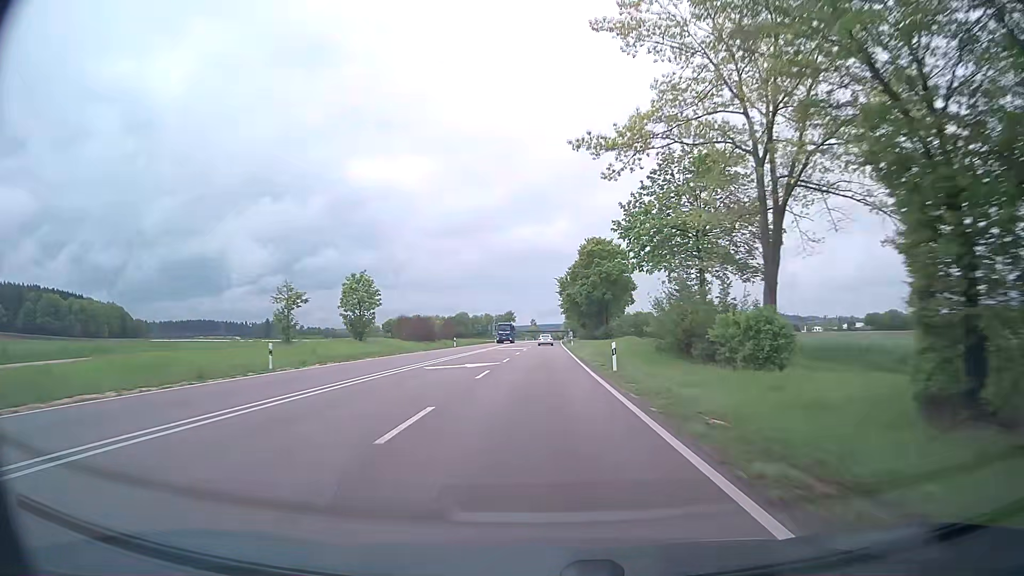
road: trunk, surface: asphalt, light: Day
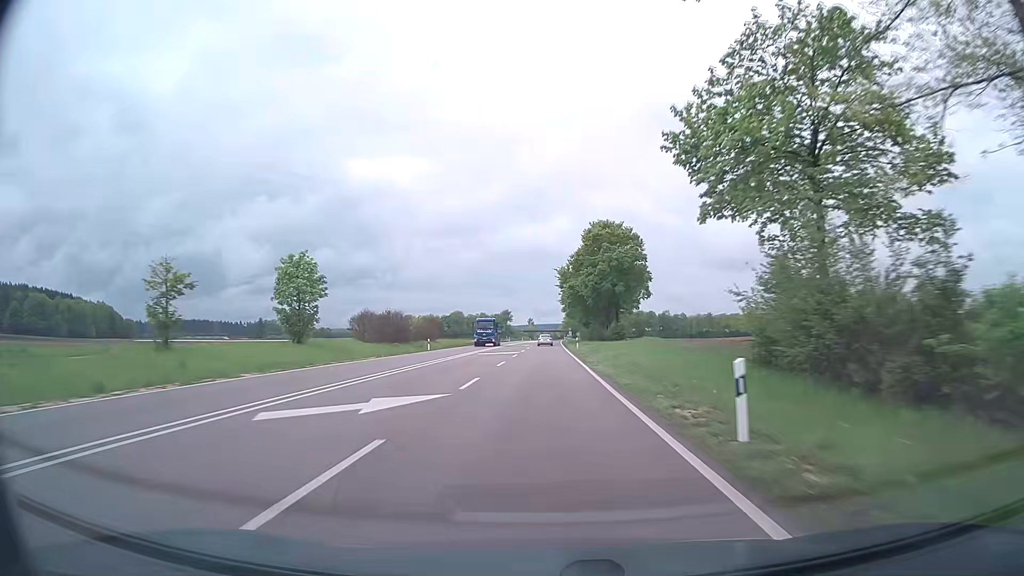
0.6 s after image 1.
(+0.1, +15.9) m; 0°
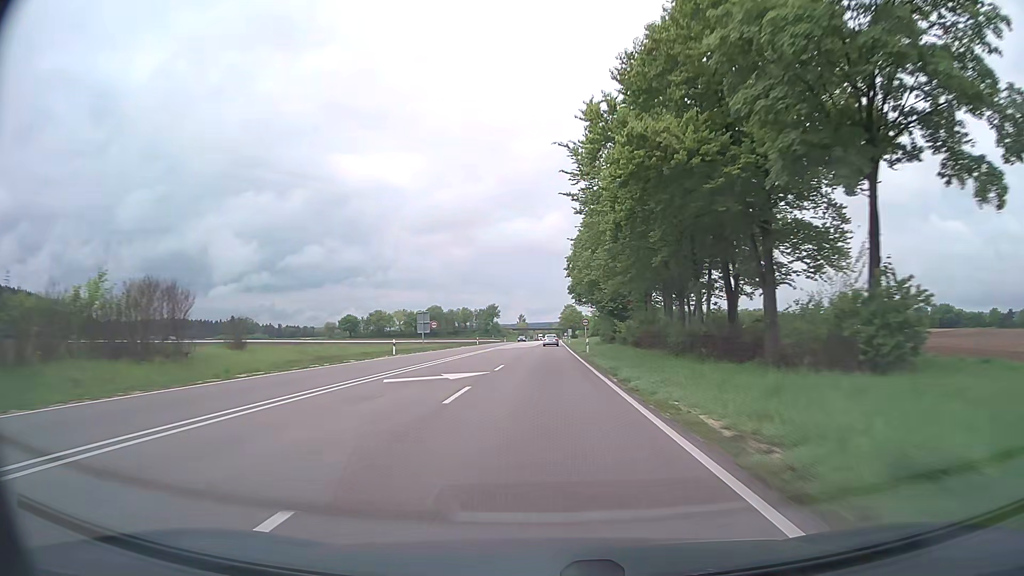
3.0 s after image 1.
(+0.5, +63.5) m; +1°
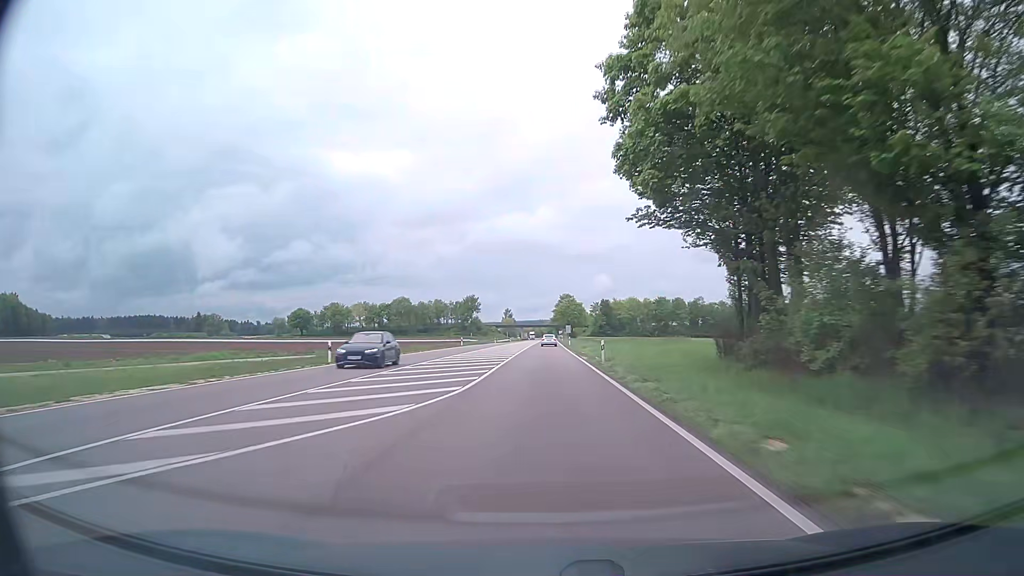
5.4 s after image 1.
(+0.4, +63.4) m; +1°
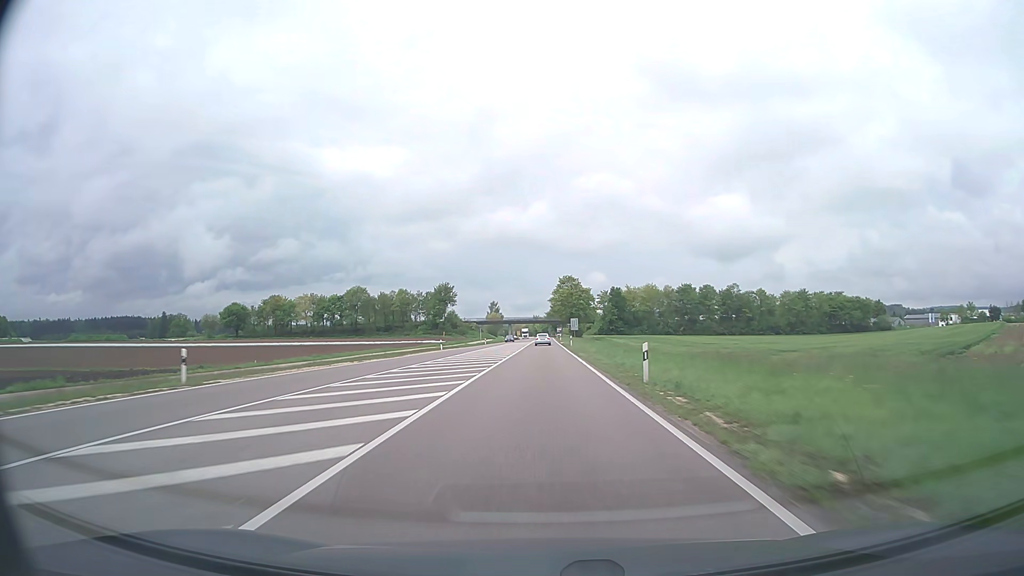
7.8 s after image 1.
(+0.4, +63.5) m; +1°
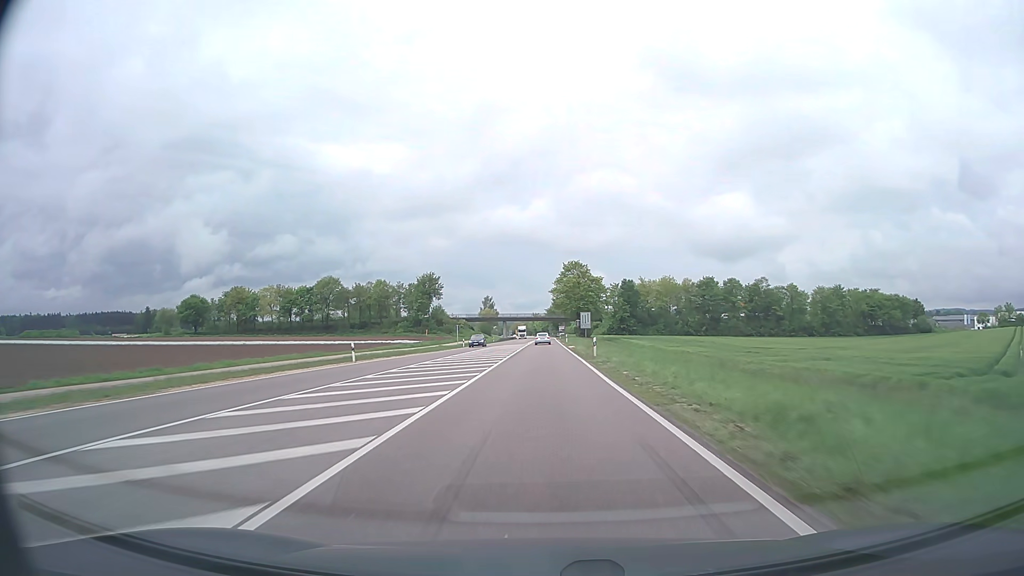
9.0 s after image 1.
(0.0, +31.7) m; 0°
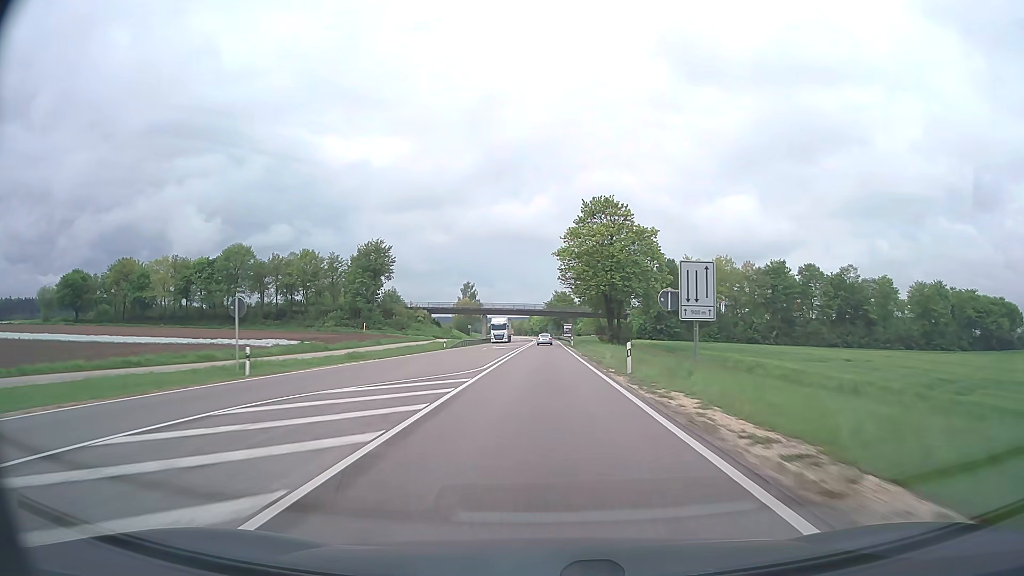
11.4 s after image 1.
(0.0, +63.4) m; 0°
(0, +10) (0, +20) (0, +30) (0, +40) (0, +50) (0, +60) (0, +70) (0, +80) (0, +90) (0, +100) m
